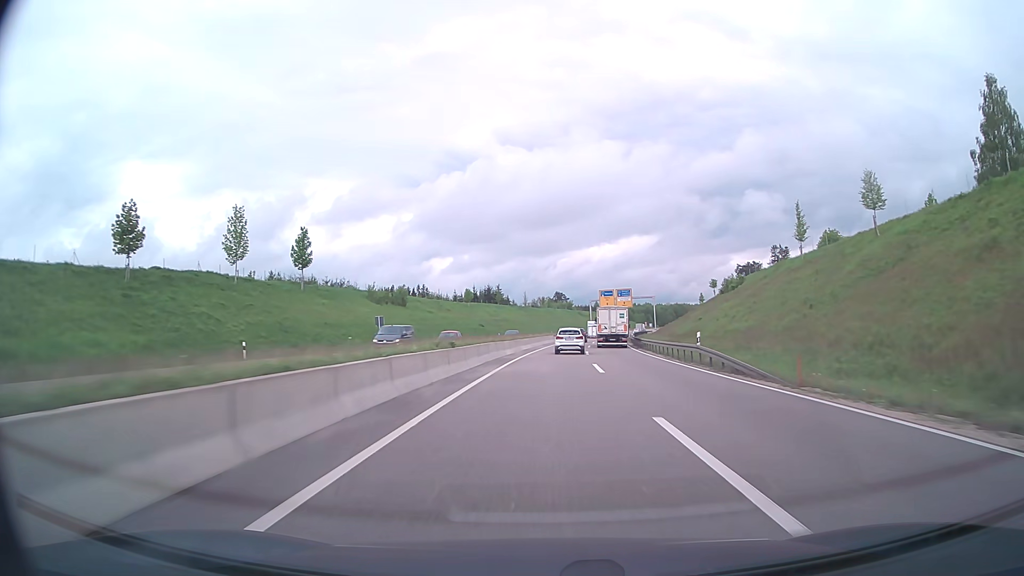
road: trunk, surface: asphalt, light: Day
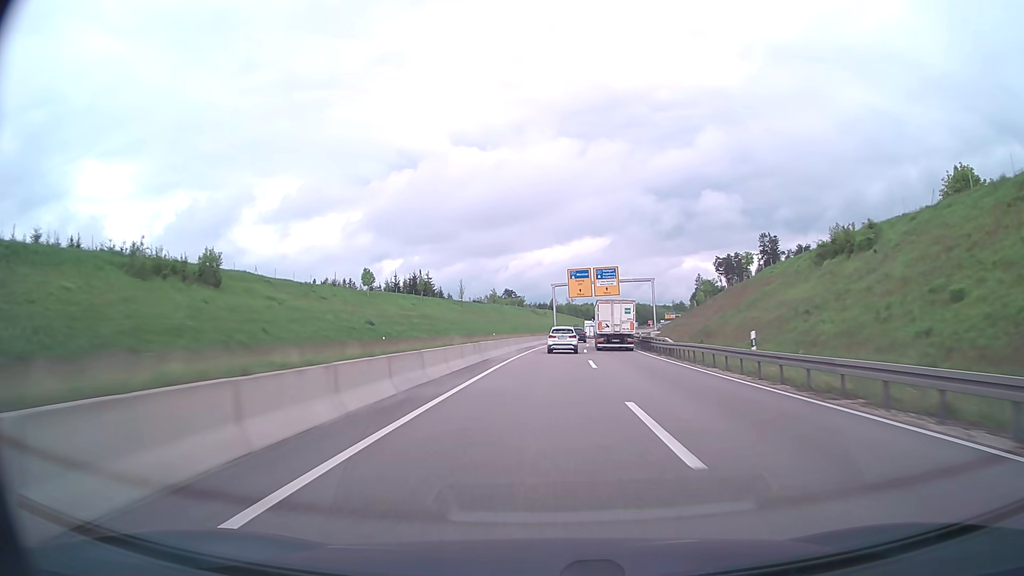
(+1.9, +52.1) m; +4°
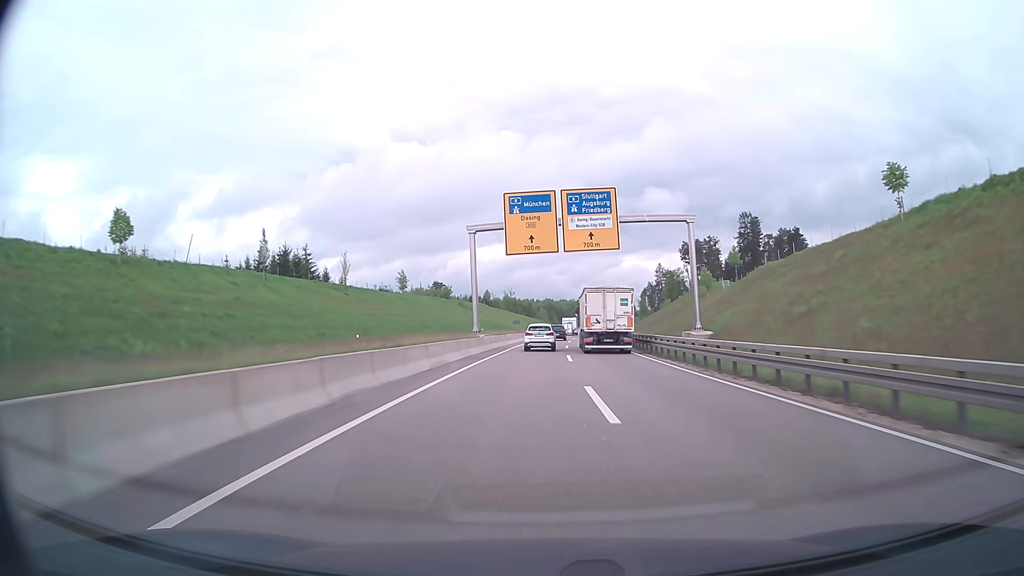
(+2.0, +51.3) m; +5°
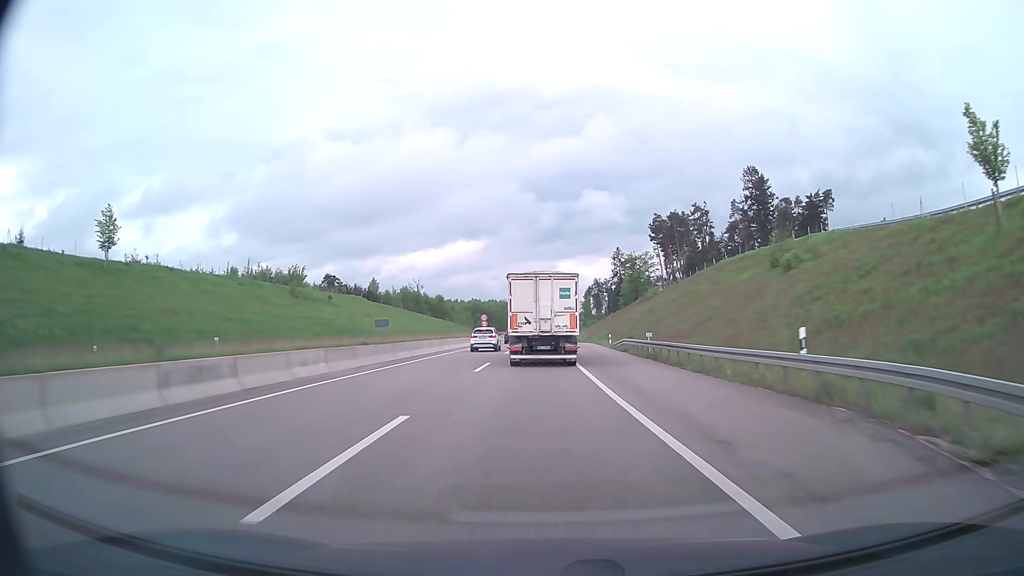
(+5.4, +76.3) m; +6°
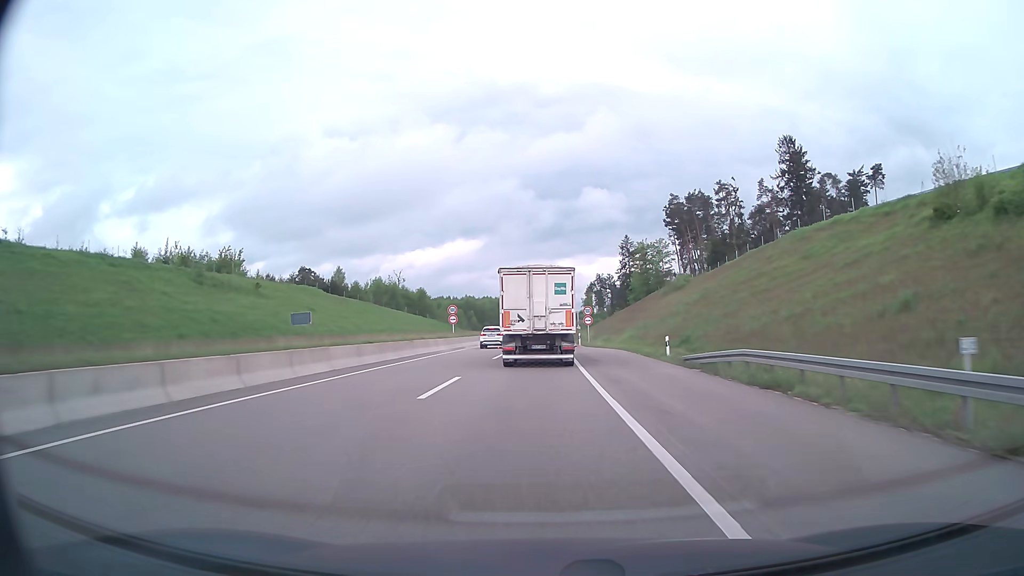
(+0.1, +27.4) m; 0°
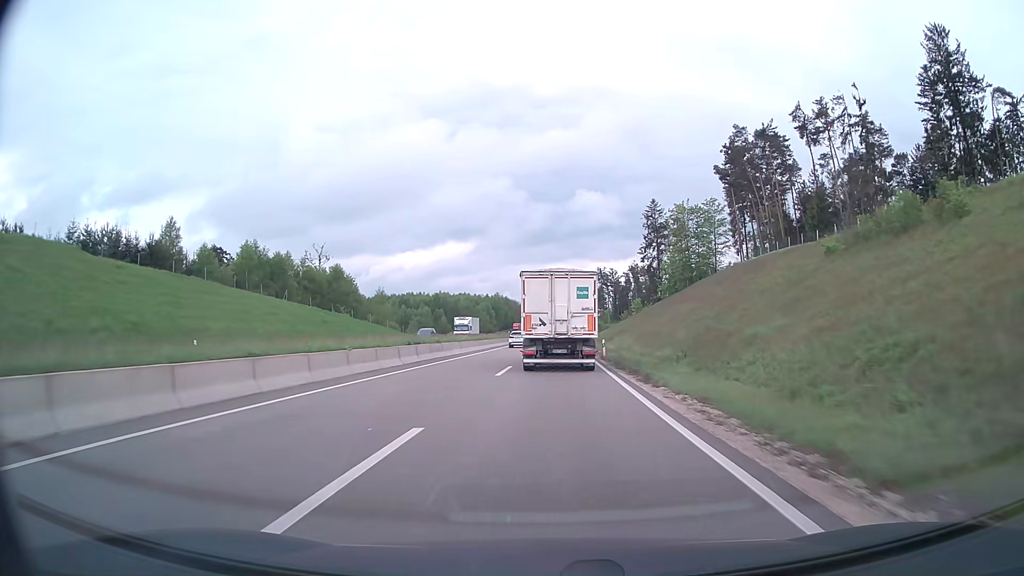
(+0.2, +63.8) m; +1°
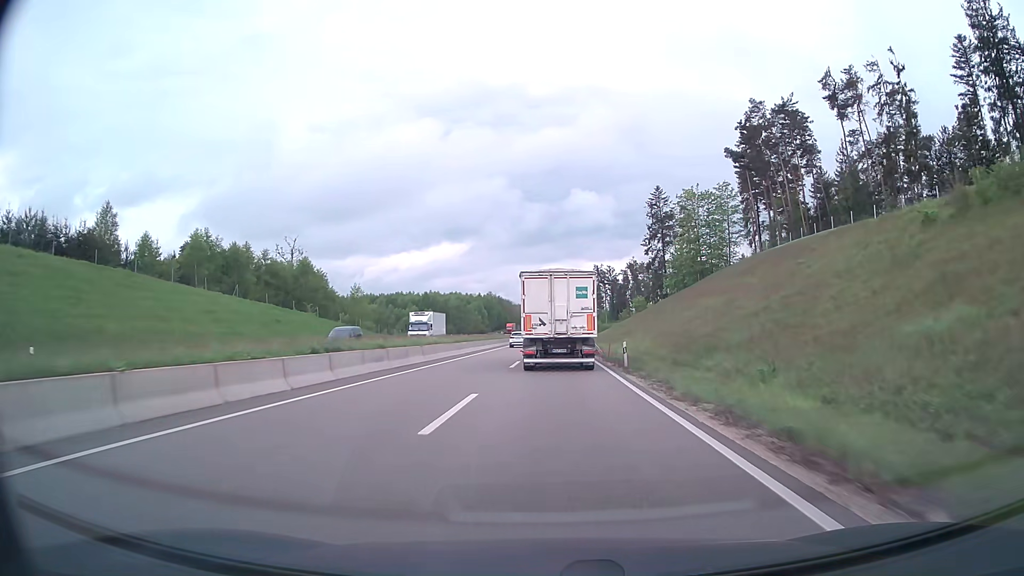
(0.0, +12.5) m; 0°
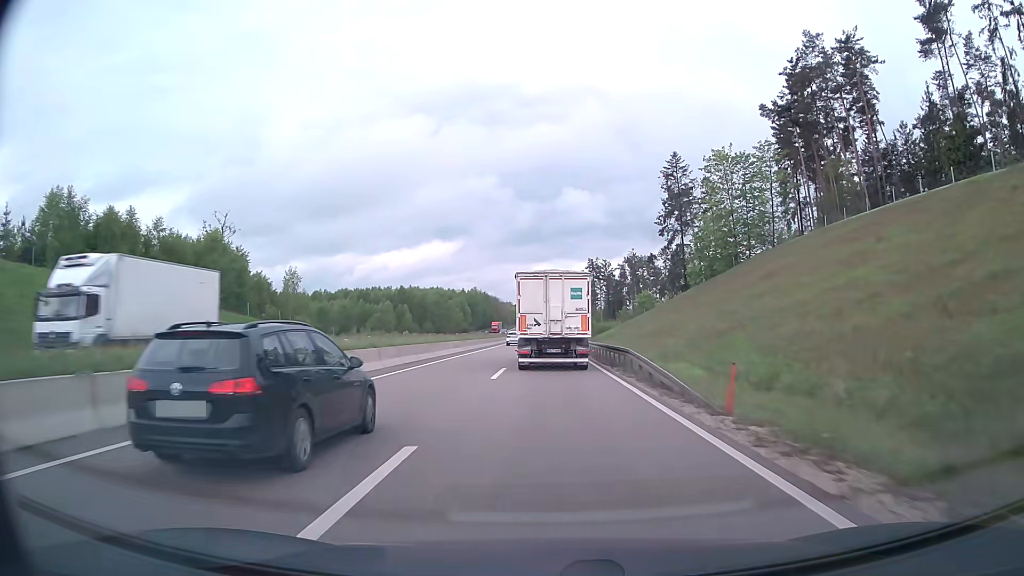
(+0.2, +25.2) m; +1°
(0, +10) (0, +20) (0, +30) (0, +40) (0, +50) (0, +60) (0, +70) (+1, +80) (+1, +90) (+1, +100) m
